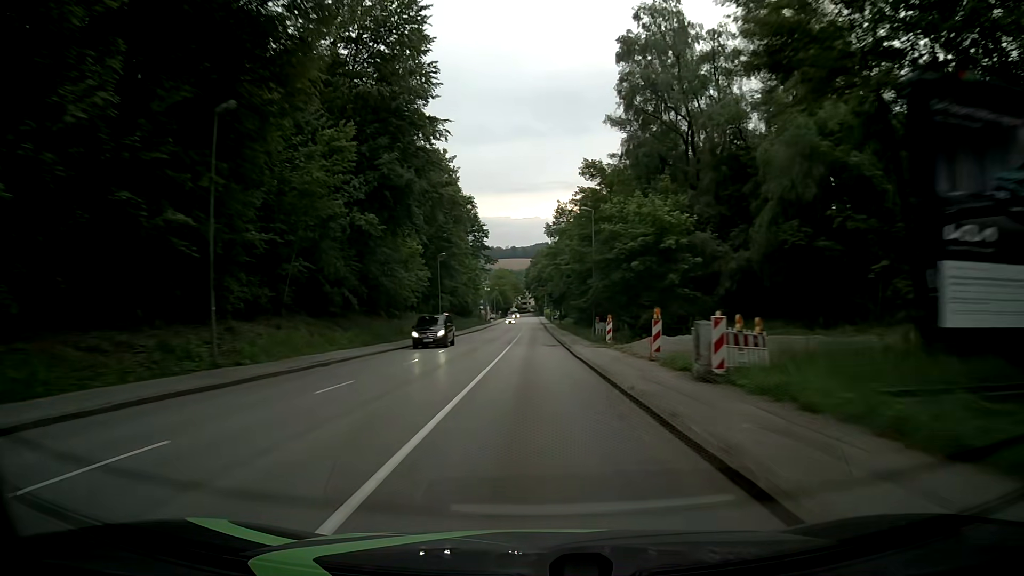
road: tertiary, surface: asphalt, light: Day
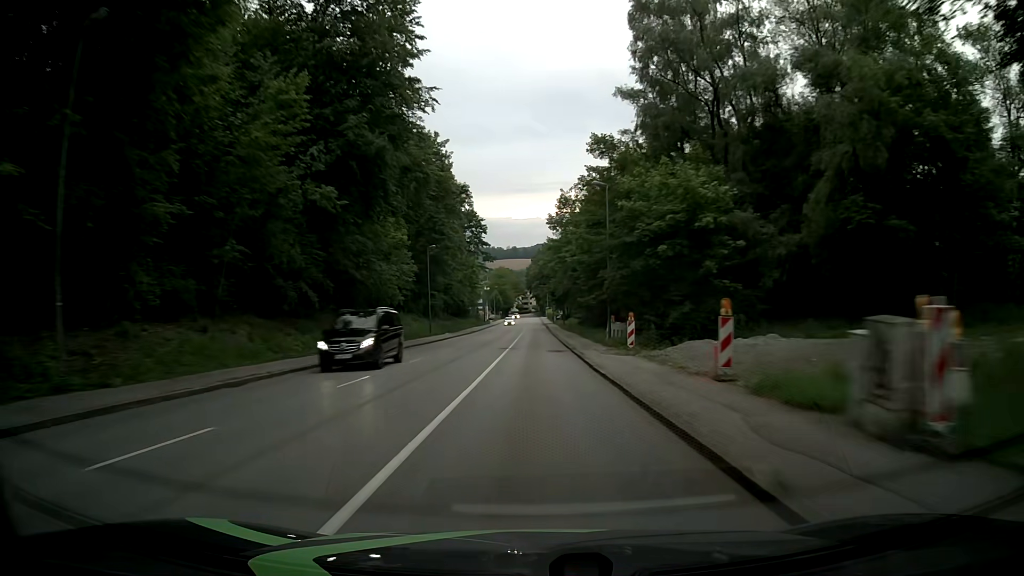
(0.0, +7.7) m; 0°
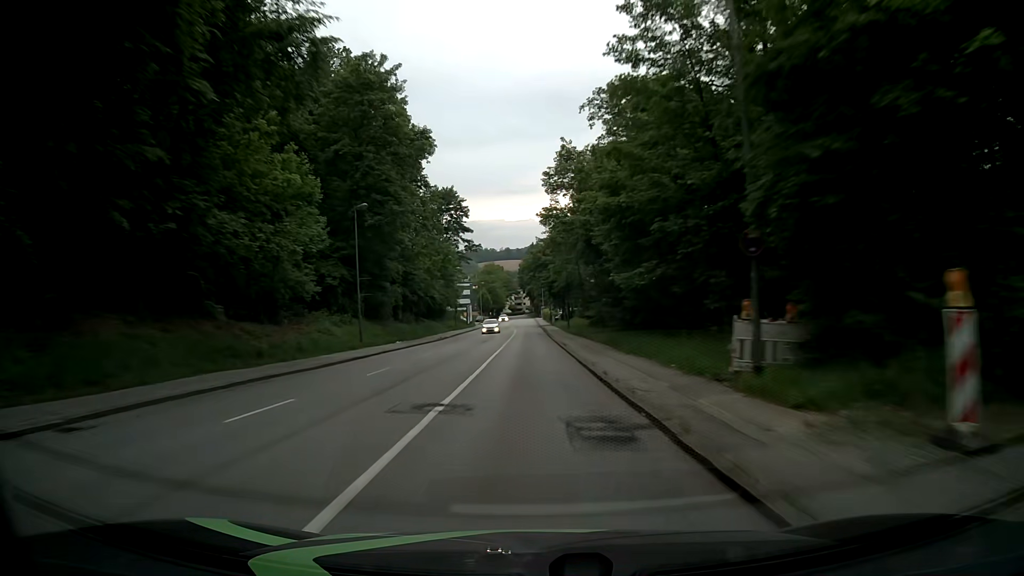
(+0.1, +23.2) m; +1°
